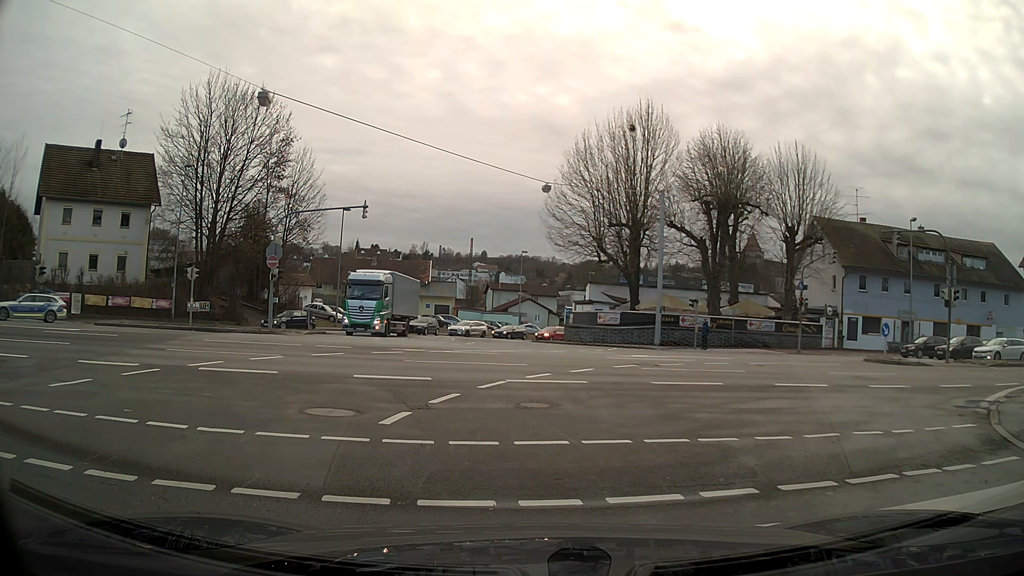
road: primary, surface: asphalt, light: Day
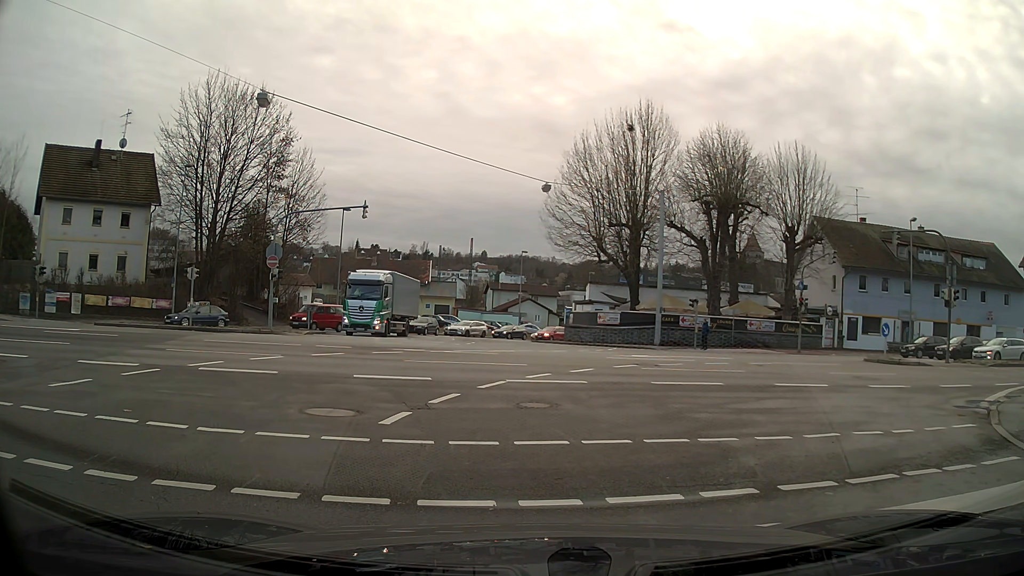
(0.0, 0.0) m; 0°
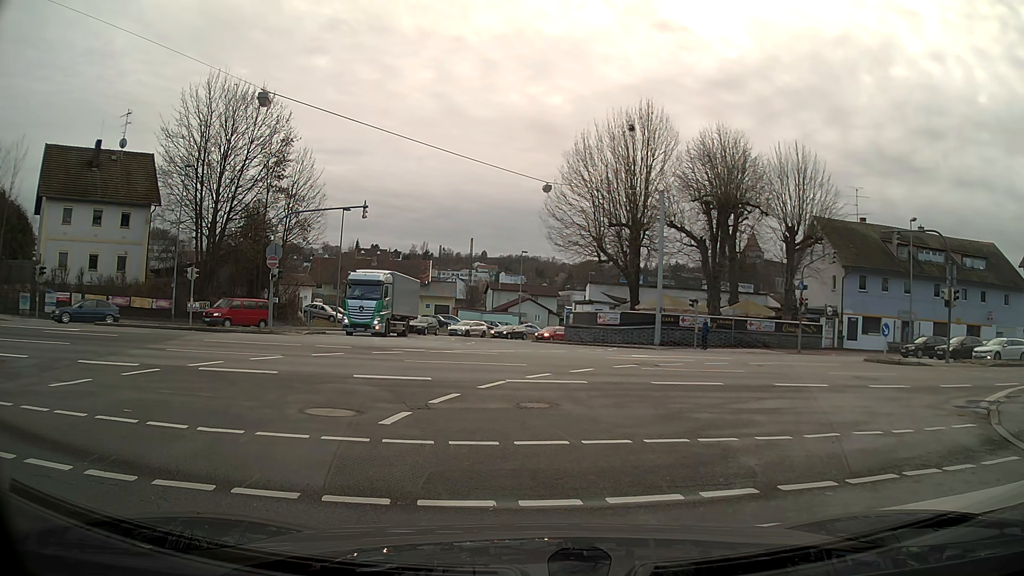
(0.0, 0.0) m; 0°
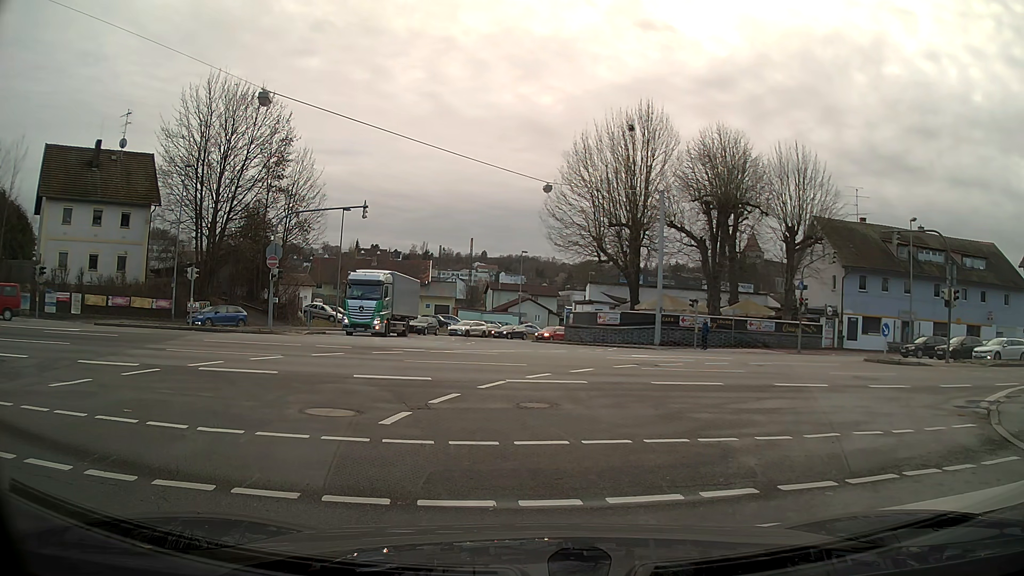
(0.0, 0.0) m; 0°
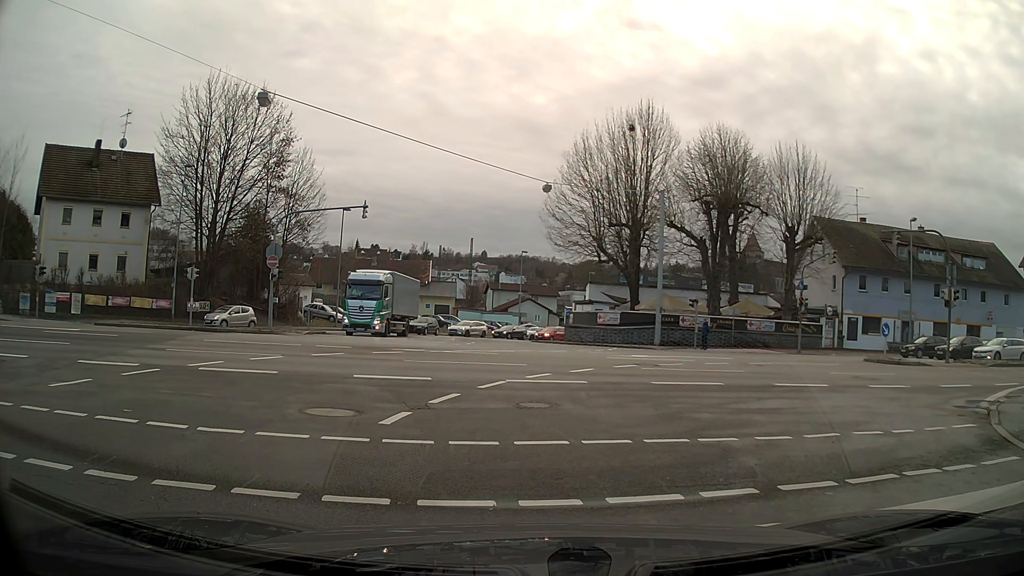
(0.0, 0.0) m; 0°
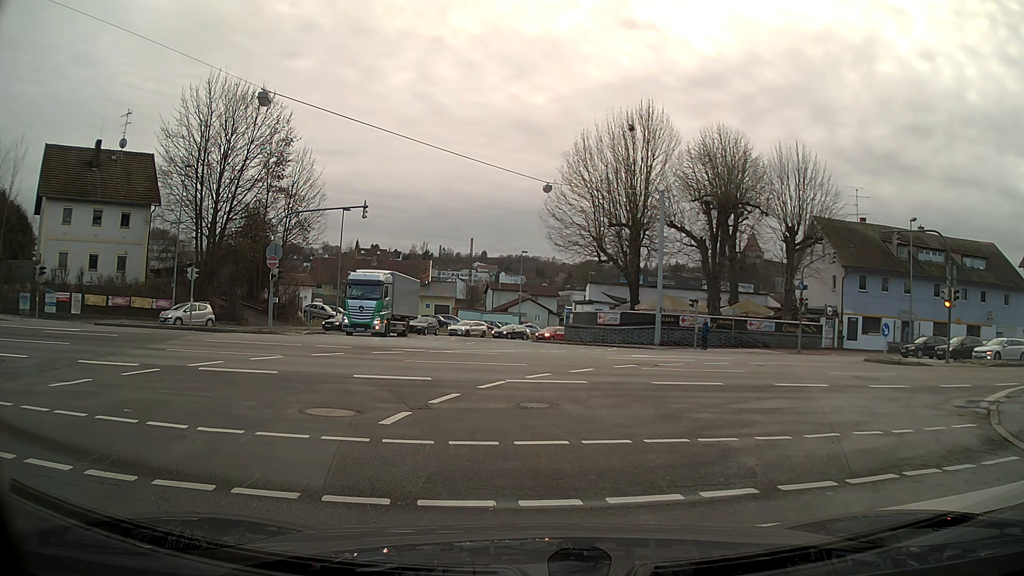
(0.0, 0.0) m; 0°
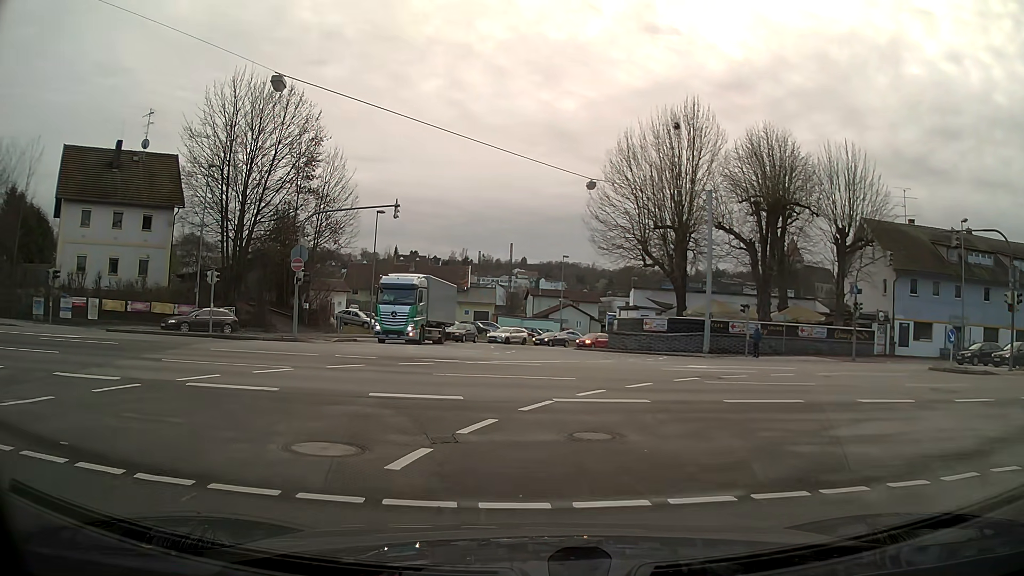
(-0.2, +2.5) m; -6°
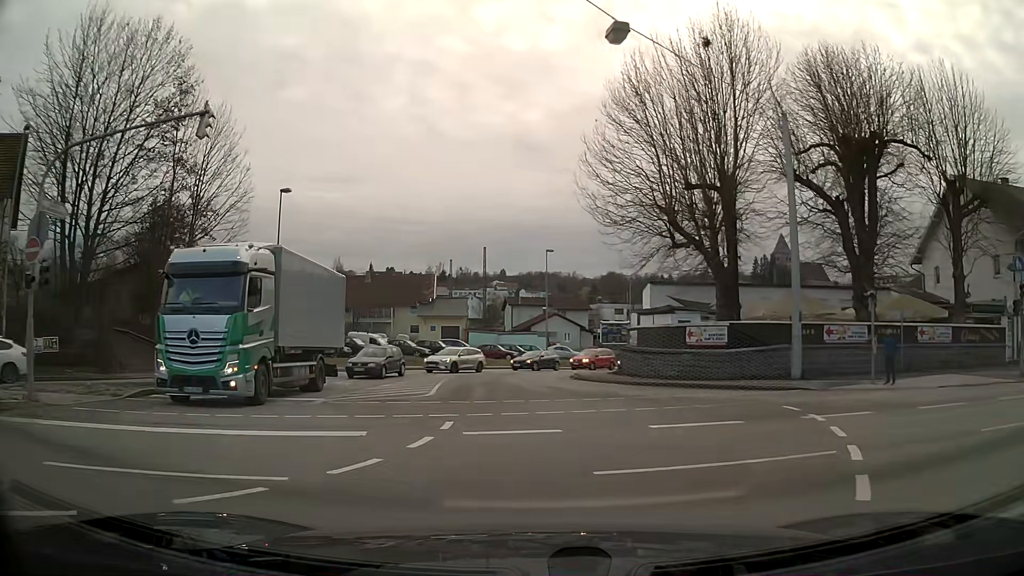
(+0.1, +17.9) m; +1°
